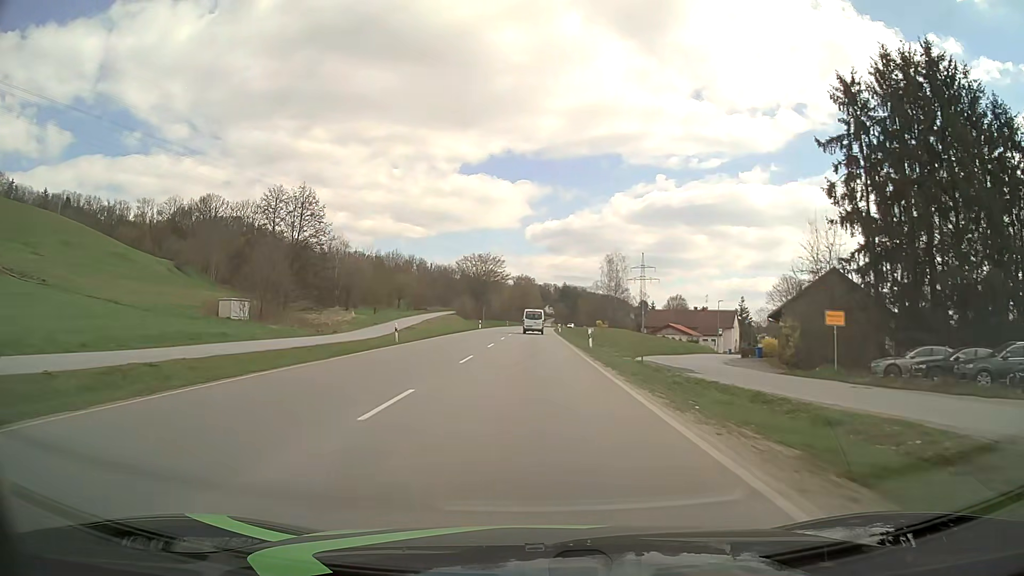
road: primary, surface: asphalt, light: Day
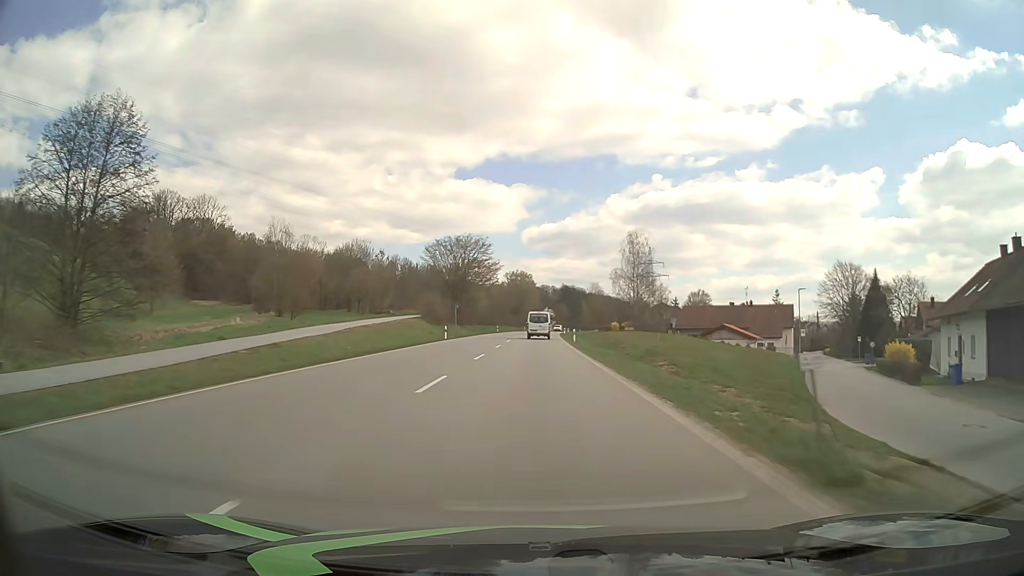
(0.0, +32.1) m; 0°
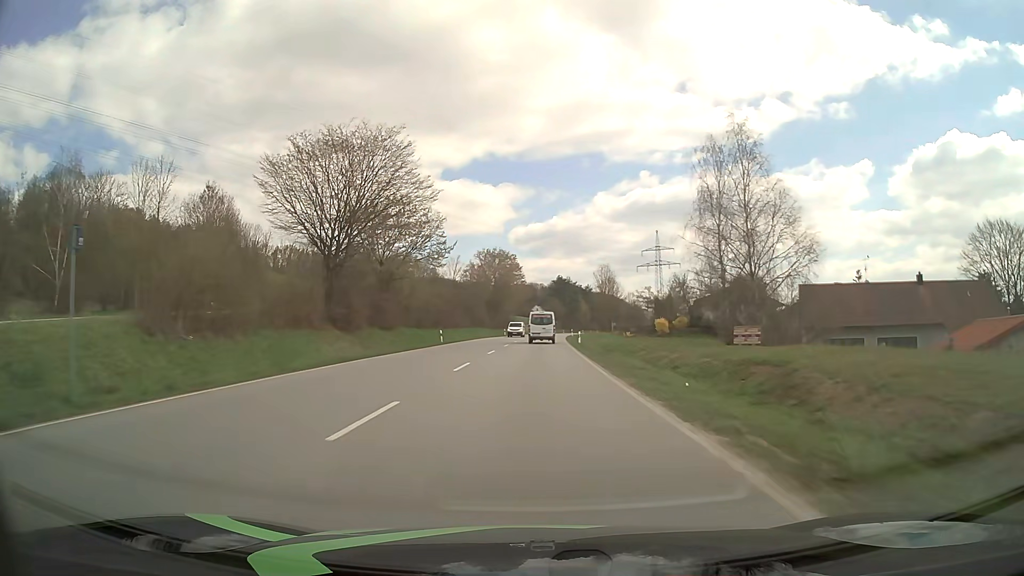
(+0.6, +53.0) m; +1°
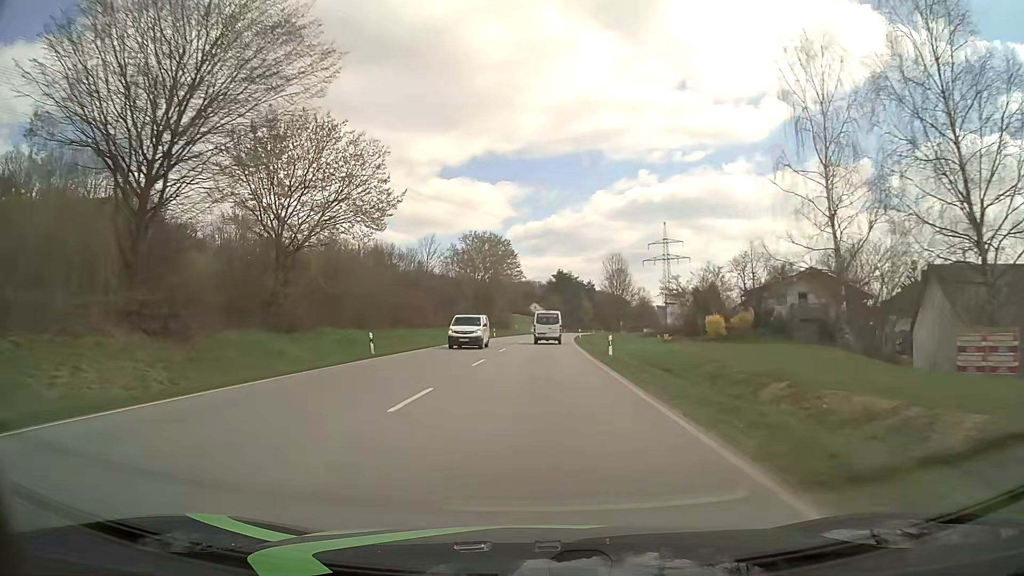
(0.0, +21.3) m; 0°
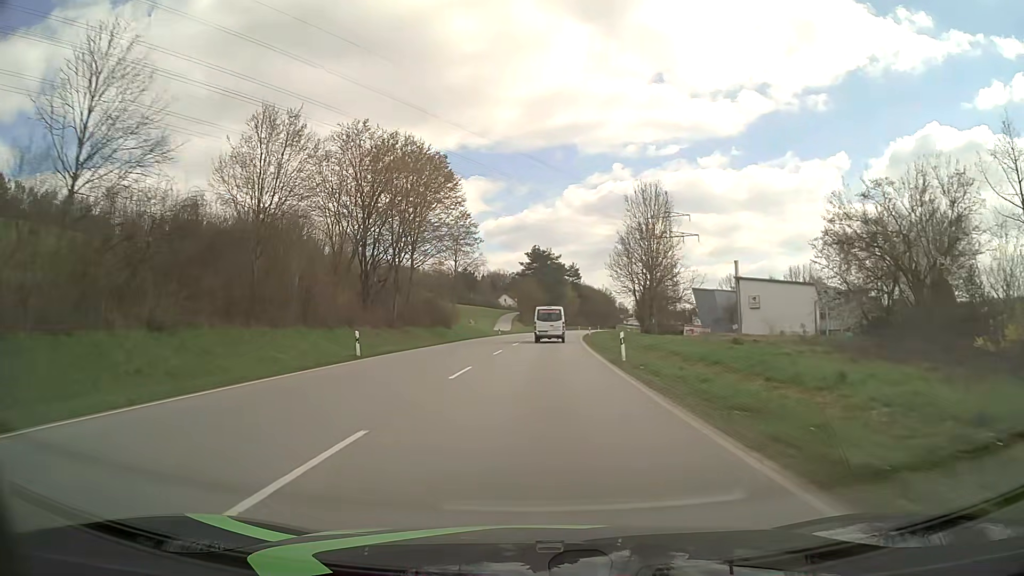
(+0.9, +53.6) m; +2°
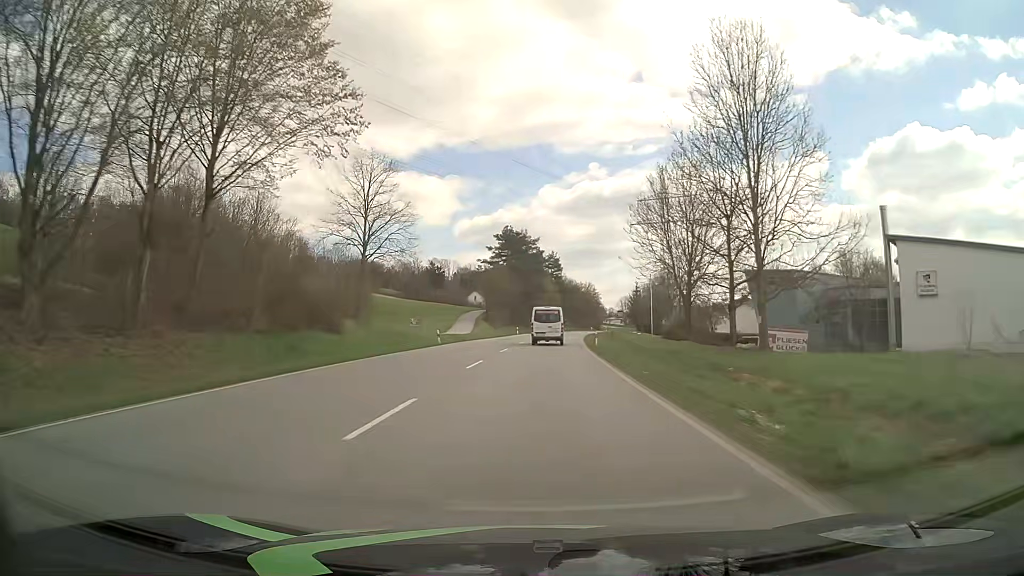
(+0.6, +32.3) m; +2°
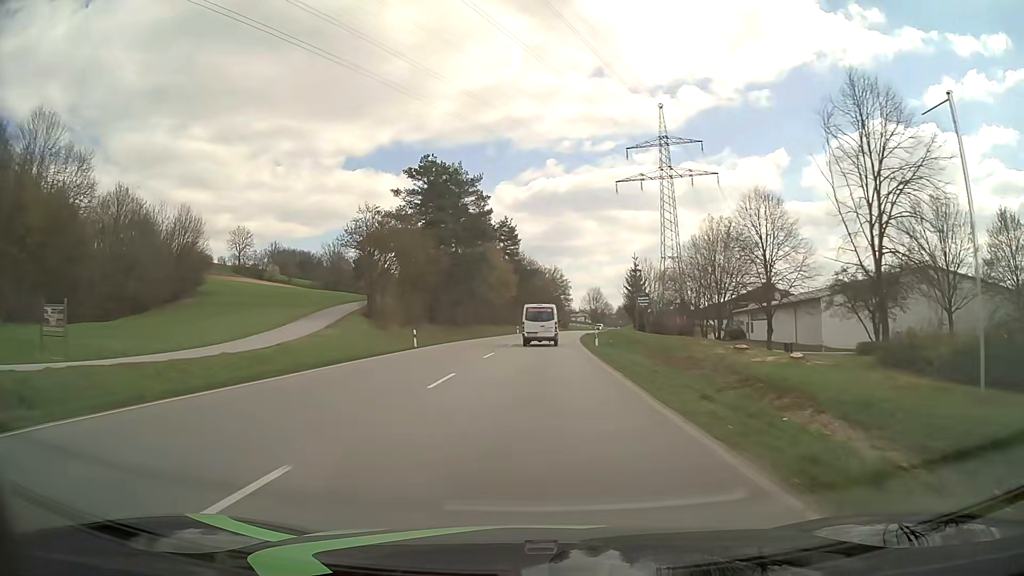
(+1.7, +53.4) m; +4°
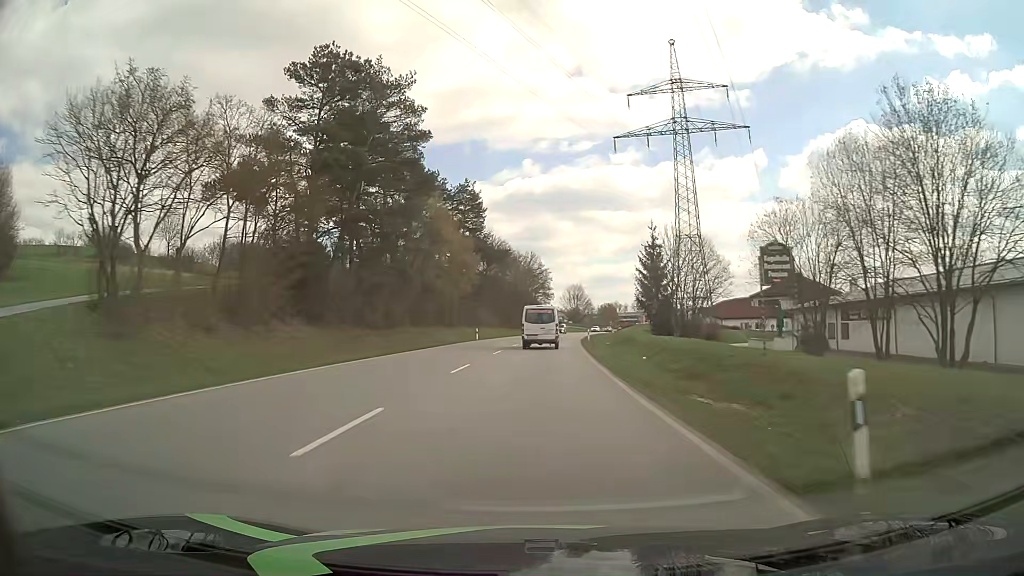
(+0.6, +31.6) m; +2°
(0, +10) (0, +20) (0, +30) (+1, +40) (+1, +50) (+2, +60) (+3, +70) (+3, +80) (+4, +90) (+6, +100) m
